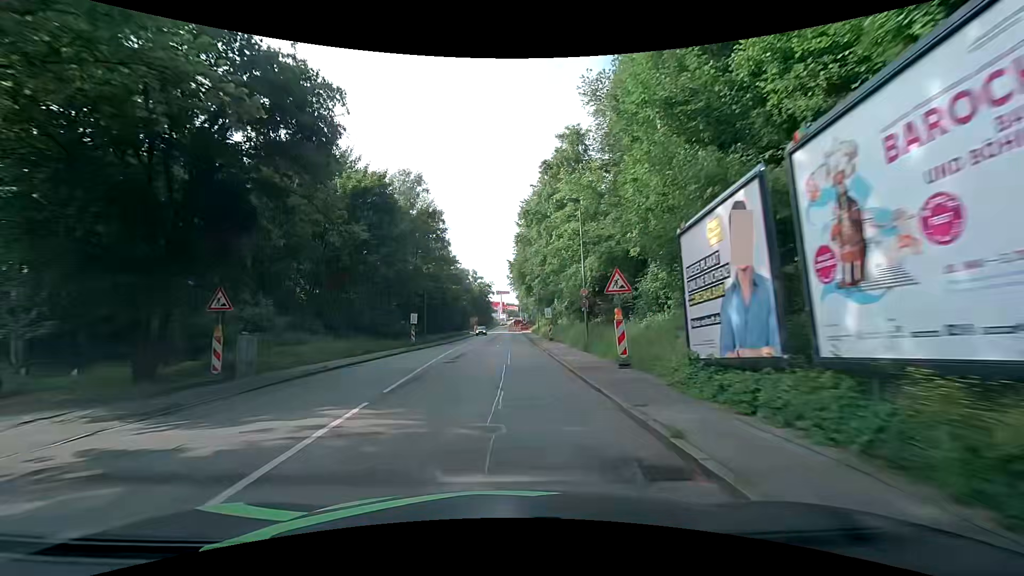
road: tertiary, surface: asphalt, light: Day
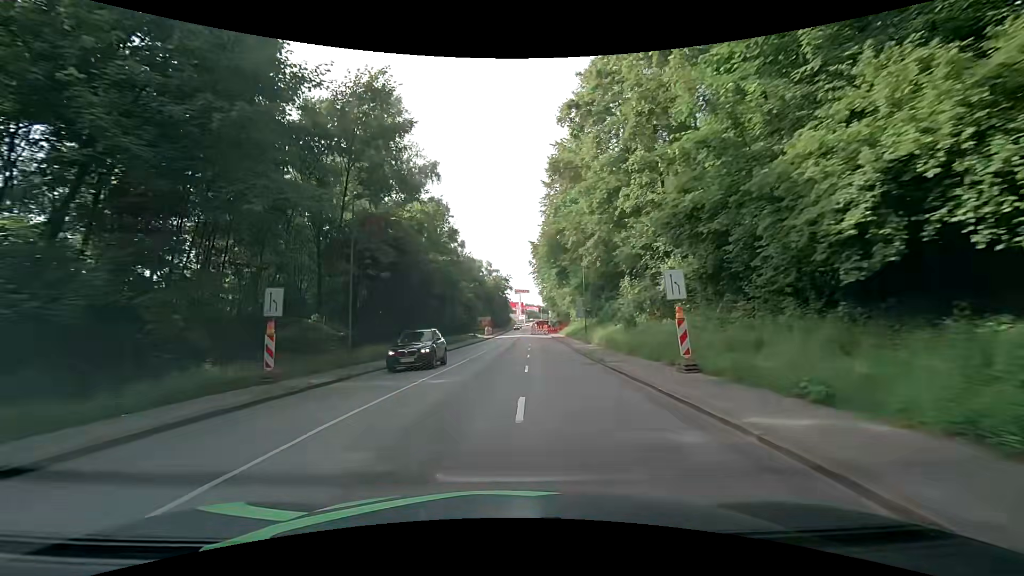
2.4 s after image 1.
(-1.0, +30.5) m; -3°
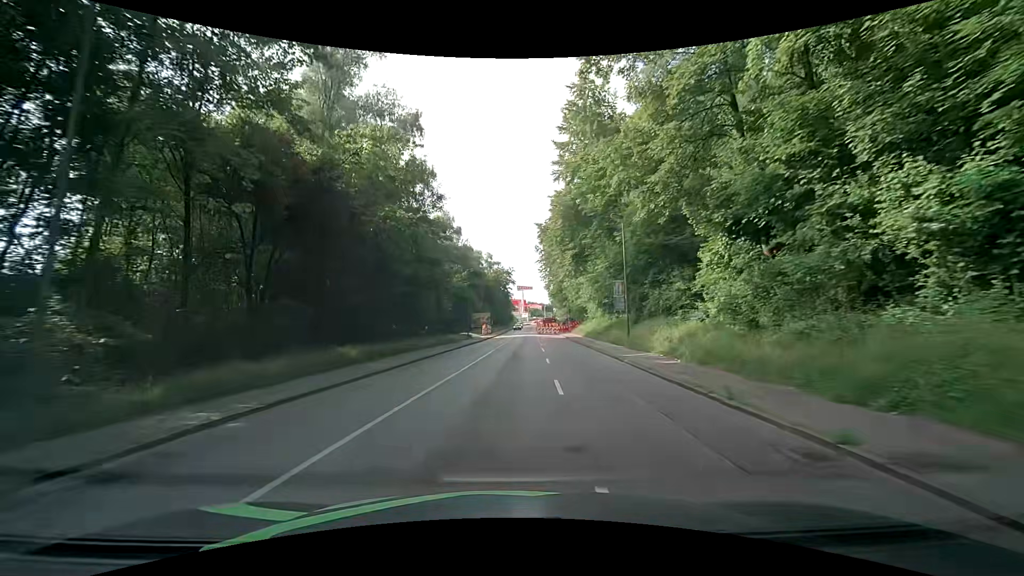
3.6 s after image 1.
(+0.1, +15.2) m; 0°
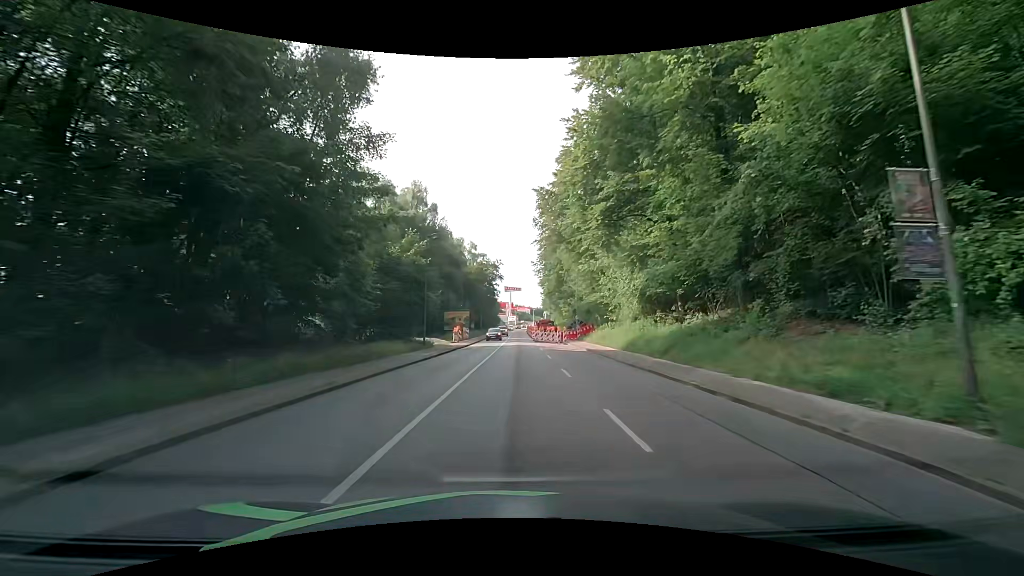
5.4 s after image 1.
(+0.2, +22.8) m; +2°
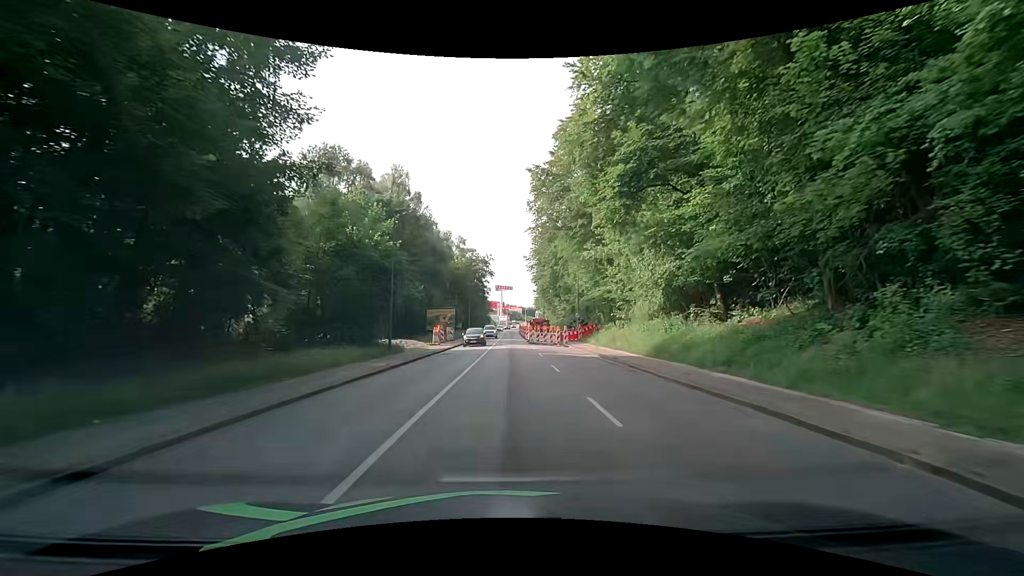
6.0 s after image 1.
(0.0, +7.6) m; 0°
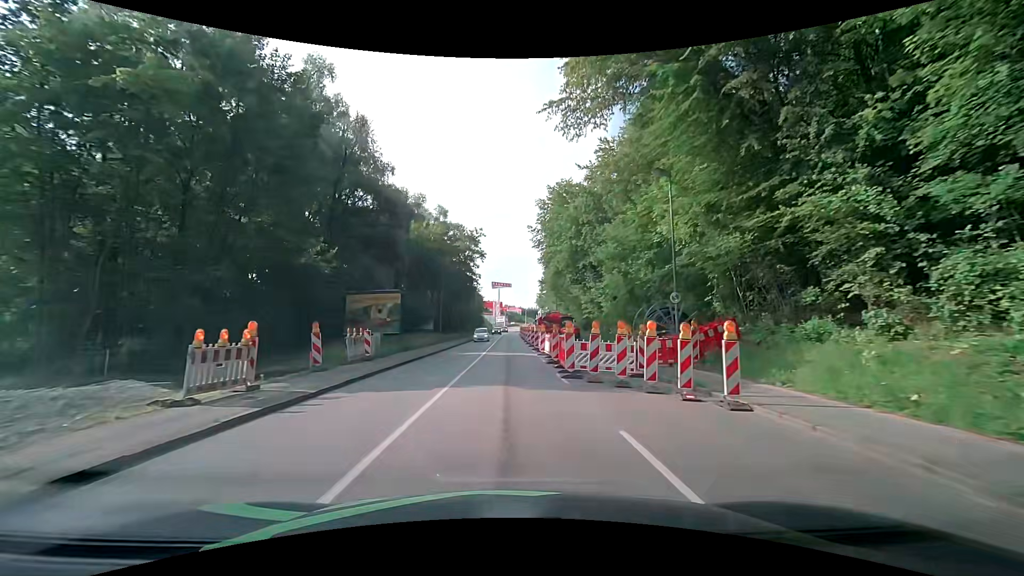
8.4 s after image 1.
(+0.5, +30.3) m; 0°
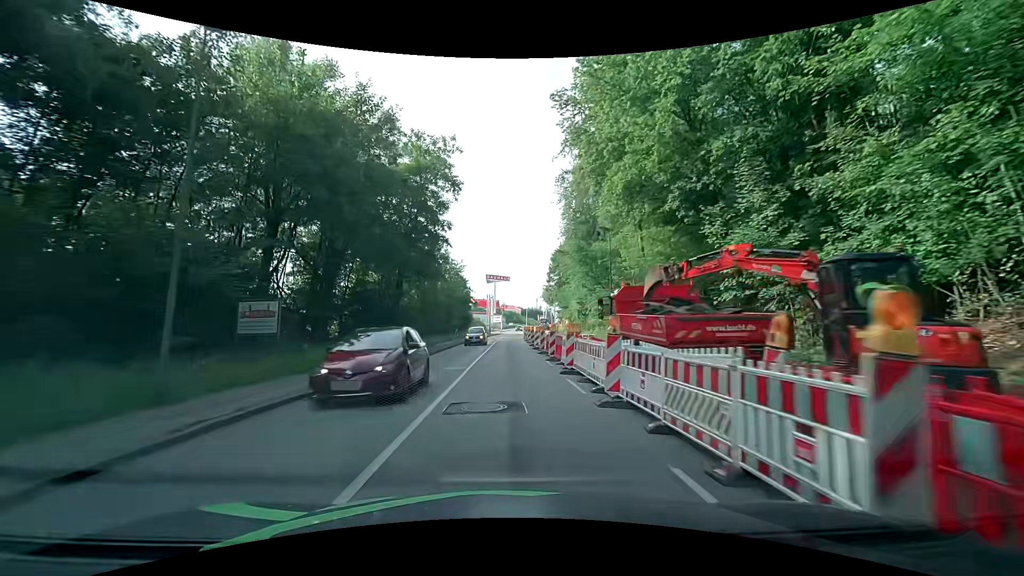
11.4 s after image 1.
(0.0, +38.0) m; 0°
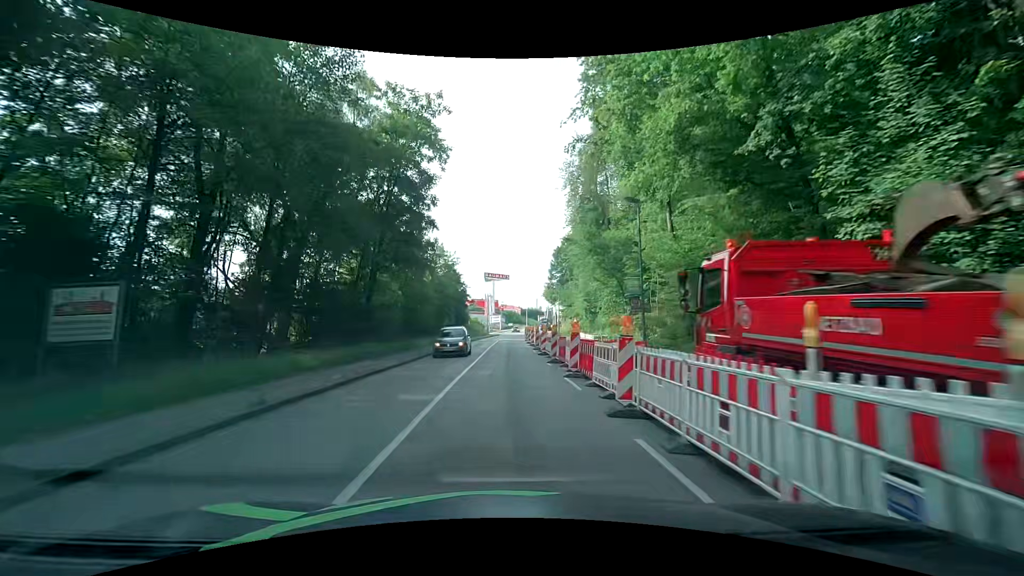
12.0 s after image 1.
(0.0, +7.6) m; +1°
(0, +10) (0, +20) (0, +30) (0, +40) (0, +50) (0, +60) (0, +70) (0, +80) (+1, +90) (+1, +100) m
